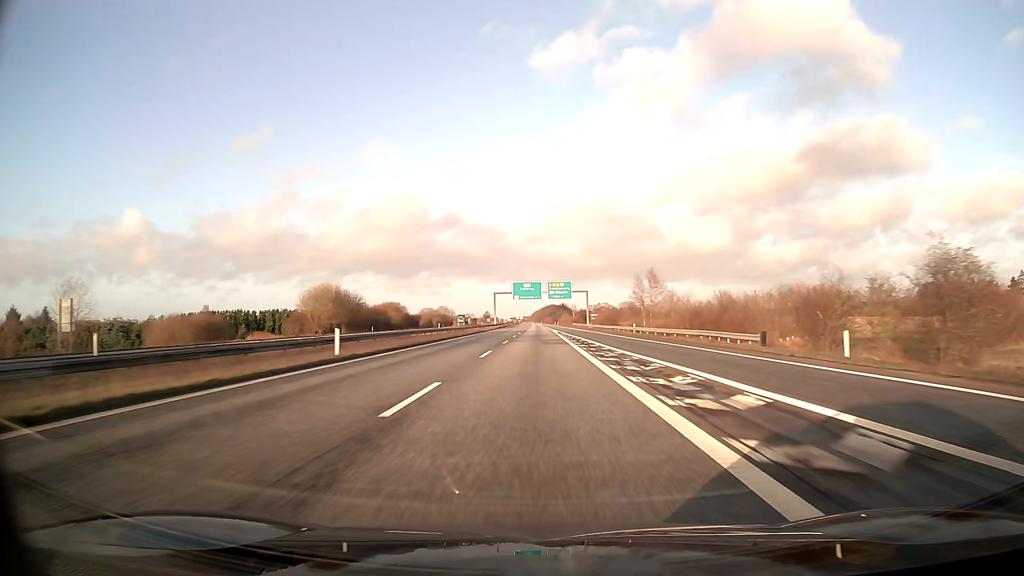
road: motorway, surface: asphalt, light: Day
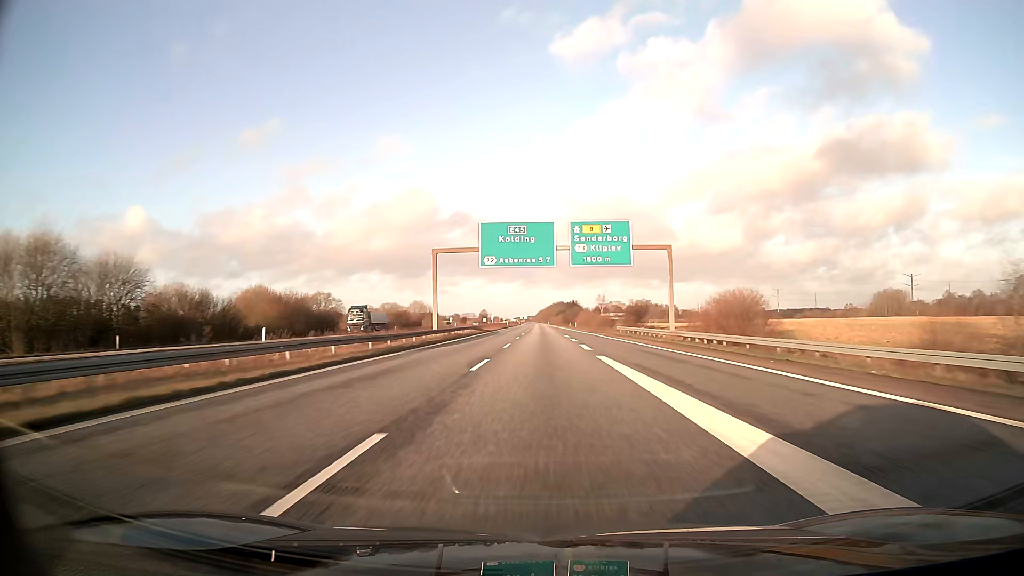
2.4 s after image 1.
(-0.3, +82.5) m; 0°
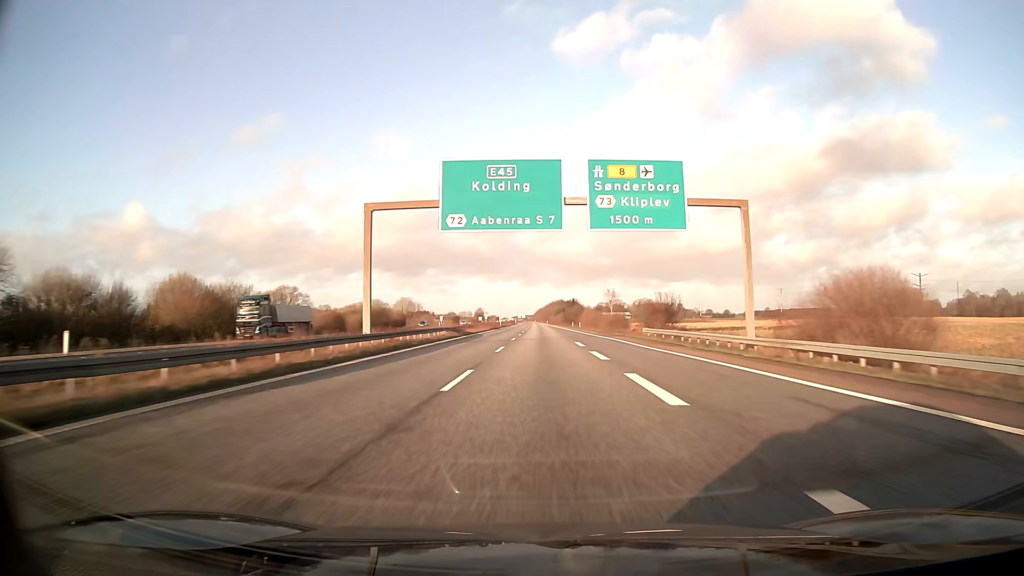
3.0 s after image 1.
(0.0, +20.6) m; 0°
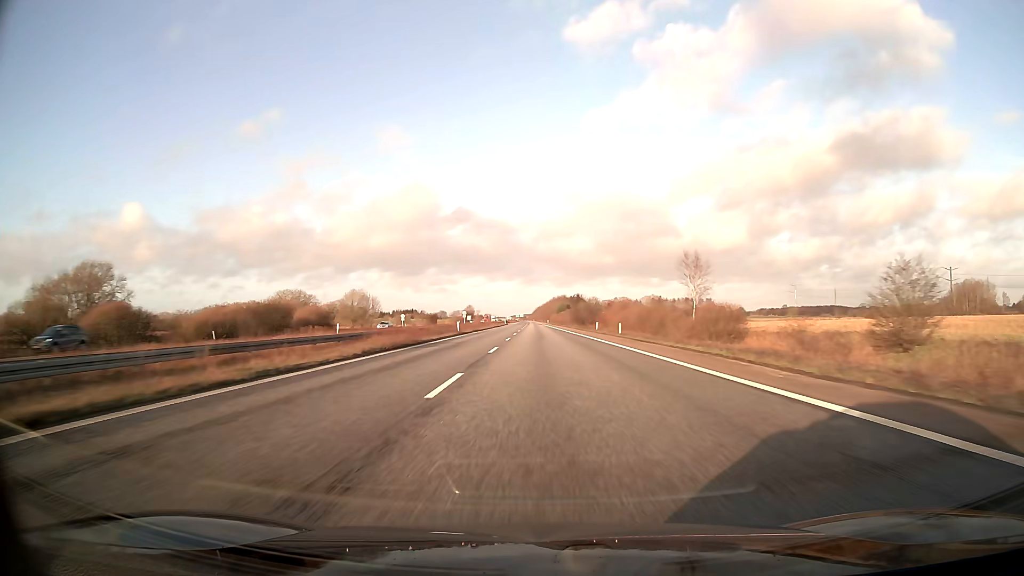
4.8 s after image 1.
(+0.1, +61.9) m; 0°
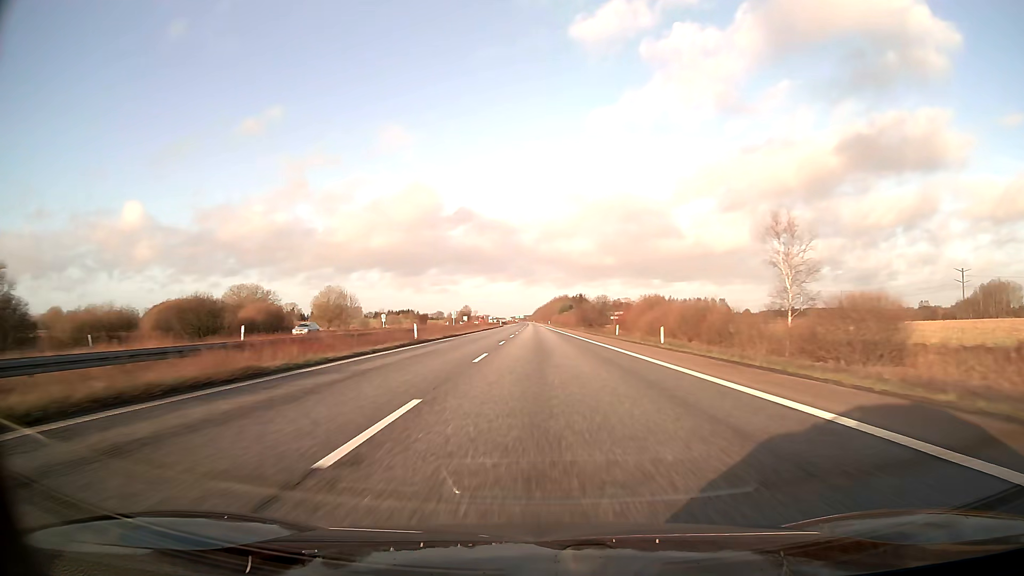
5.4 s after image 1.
(0.0, +20.6) m; 0°
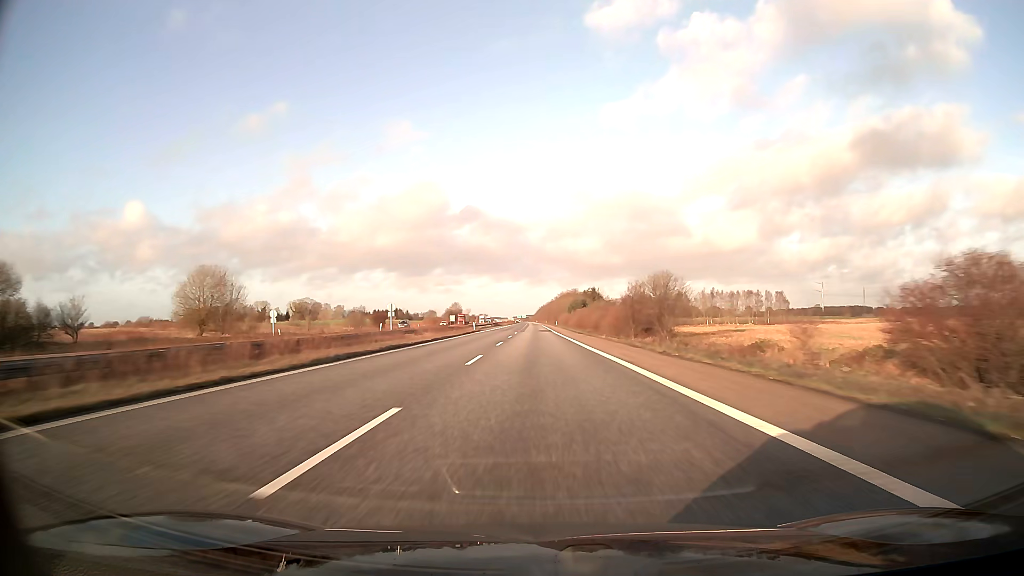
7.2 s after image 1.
(-0.2, +61.9) m; 0°
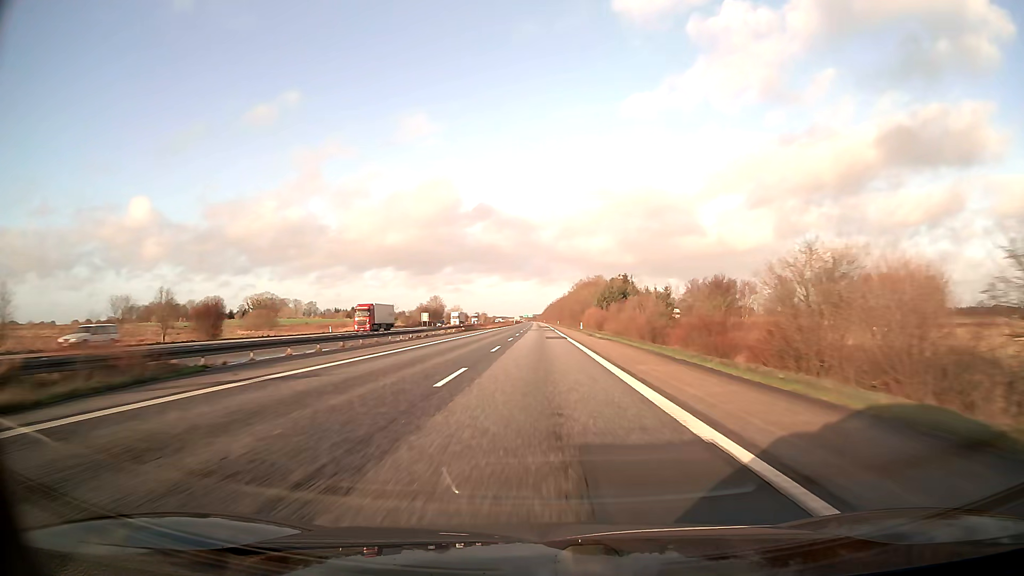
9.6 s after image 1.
(-0.3, +82.5) m; -1°
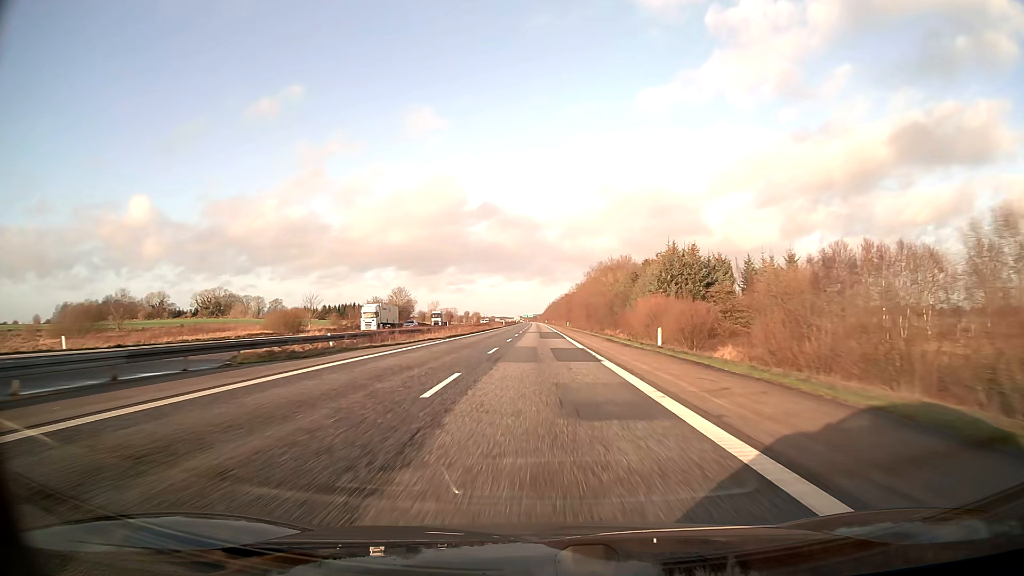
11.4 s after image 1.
(0.0, +61.9) m; 0°
(0, +10) (0, +20) (0, +30) (0, +40) (0, +50) (0, +60) (0, +70) (0, +80) (0, +90) (0, +100) m
